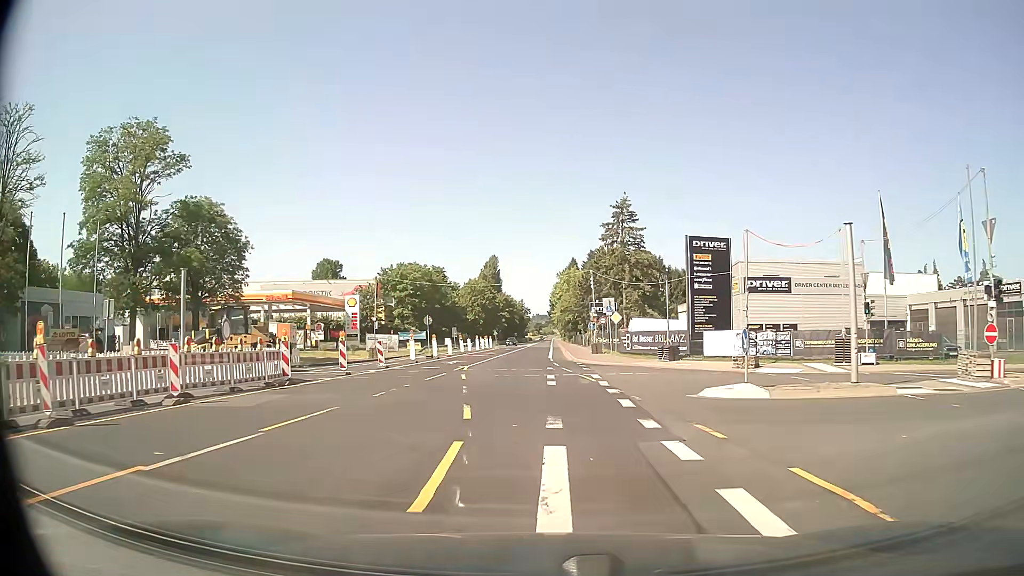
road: secondary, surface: asphalt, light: Day
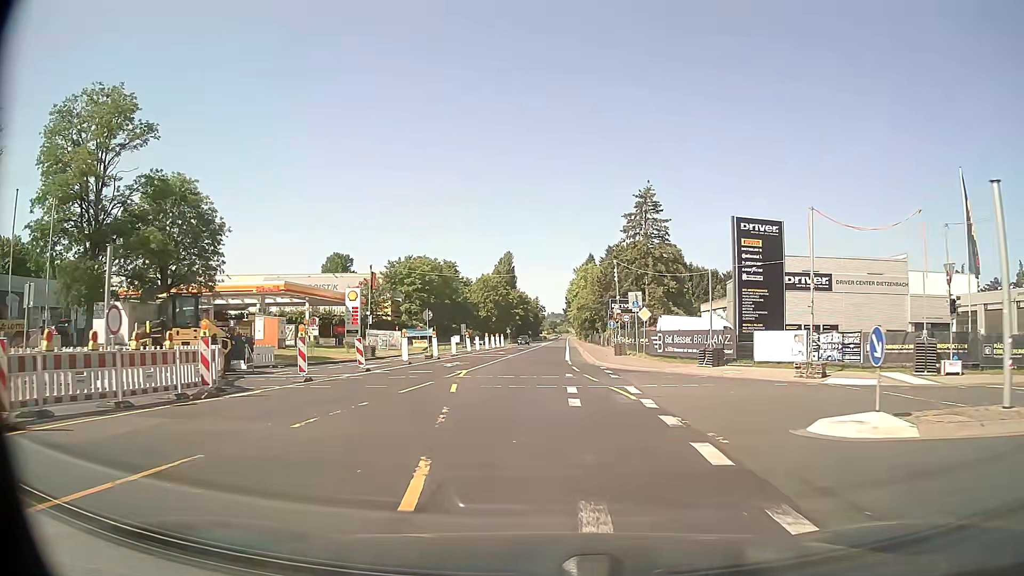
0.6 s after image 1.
(-0.1, +6.2) m; -1°
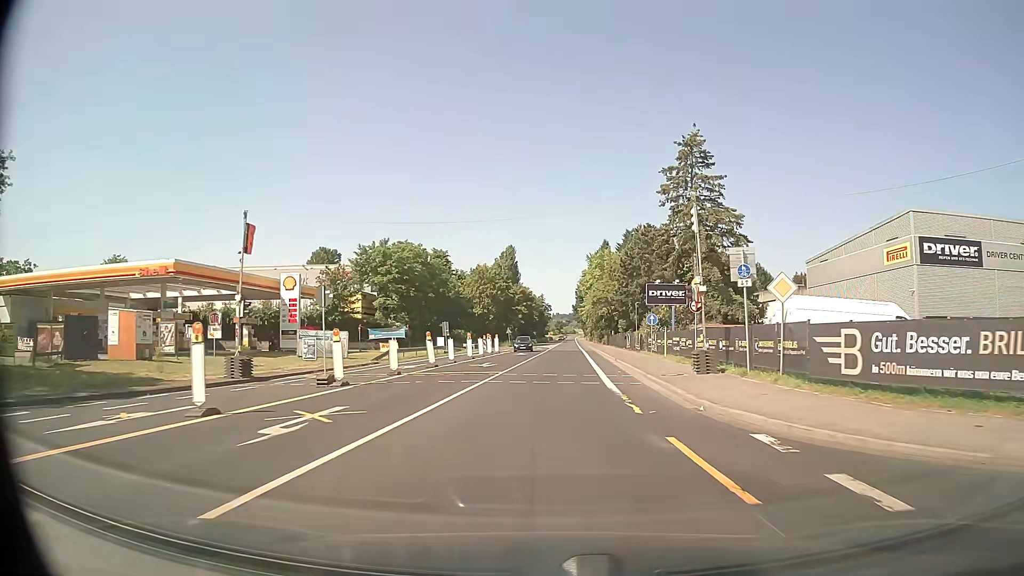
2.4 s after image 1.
(-0.3, +21.4) m; 0°
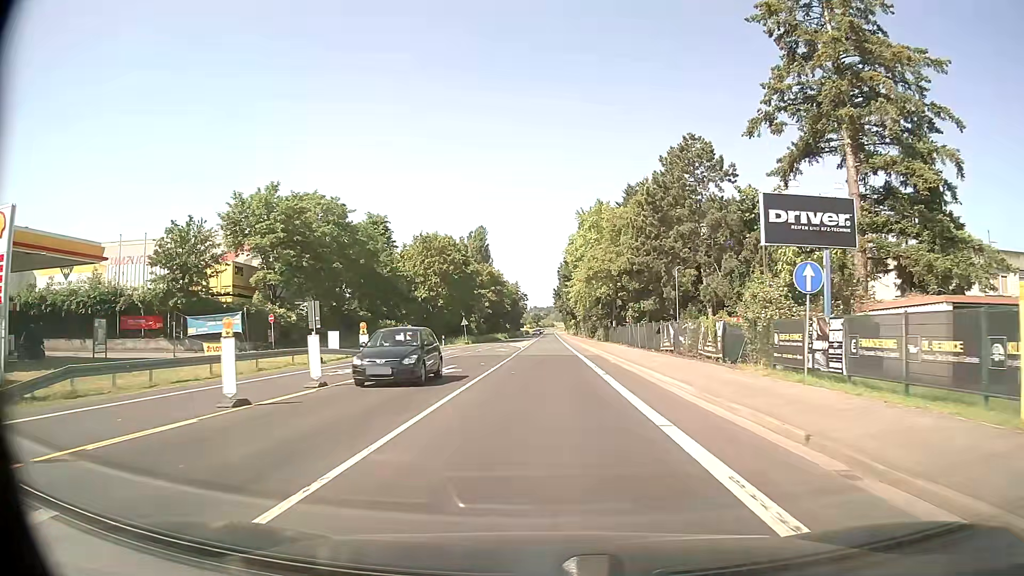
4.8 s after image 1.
(+0.6, +31.7) m; +2°
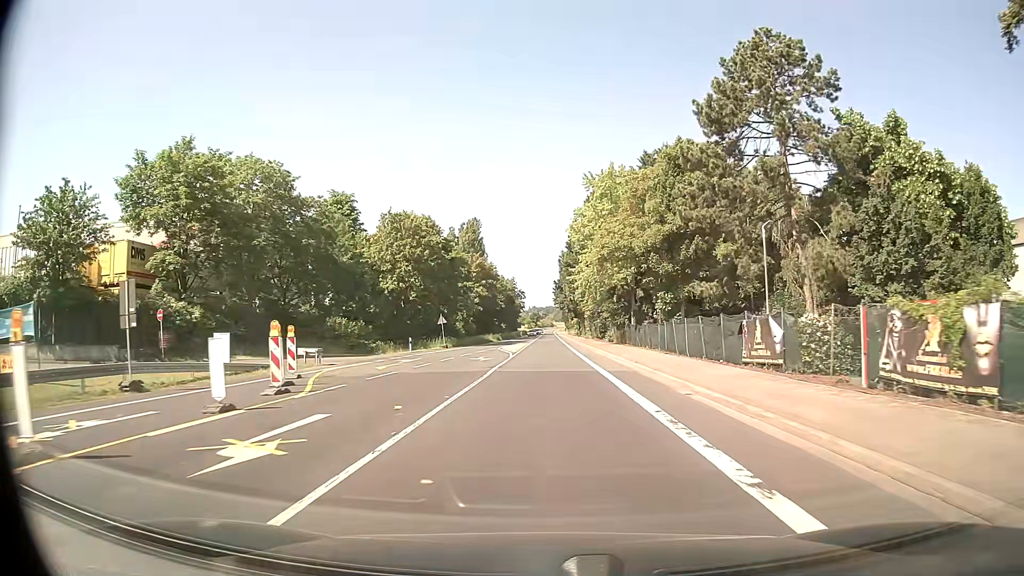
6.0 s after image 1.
(0.0, +15.8) m; 0°
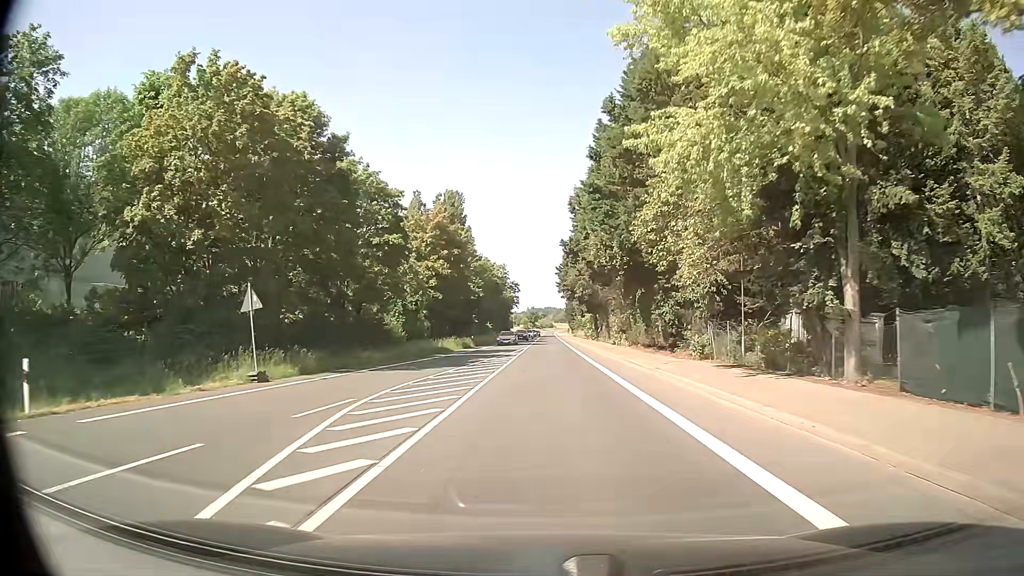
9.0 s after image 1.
(-0.1, +39.7) m; 0°
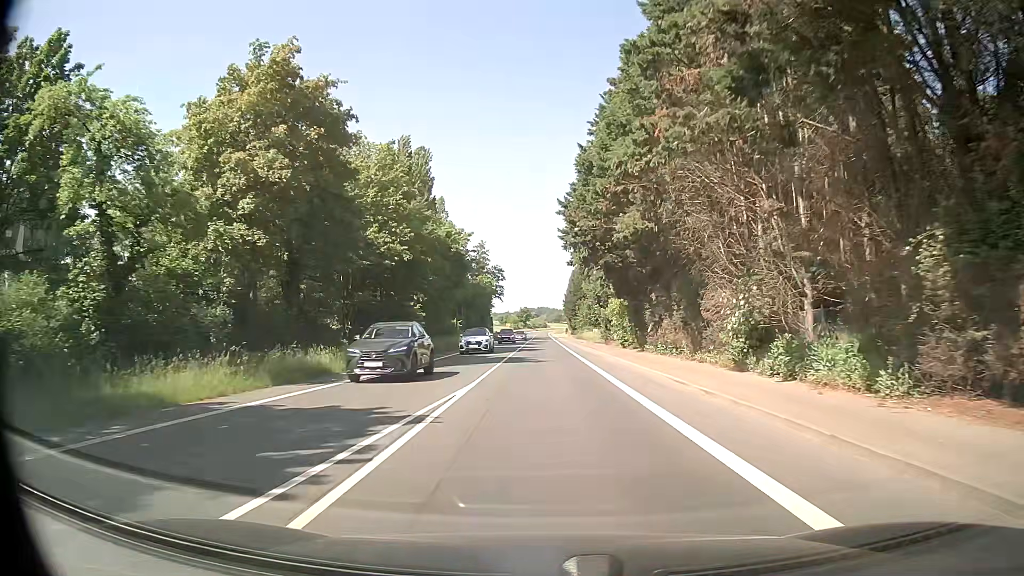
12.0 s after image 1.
(0.0, +39.6) m; 0°
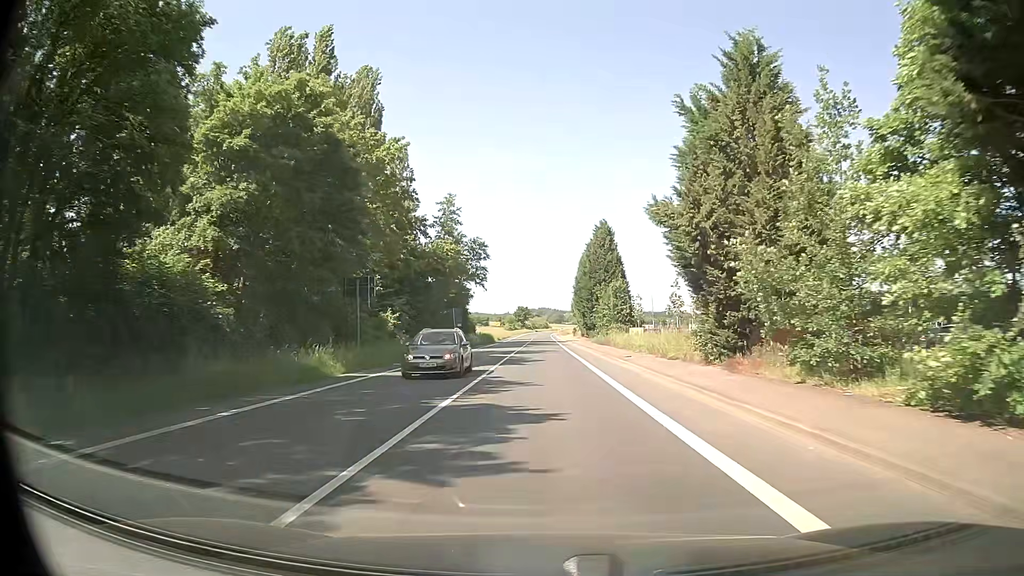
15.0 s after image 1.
(+0.1, +39.5) m; 0°
(0, +10) (0, +20) (0, +30) (0, +40) (0, +50) (0, +60) (0, +70) (-1, +80) (-1, +90) (-1, +100) m
